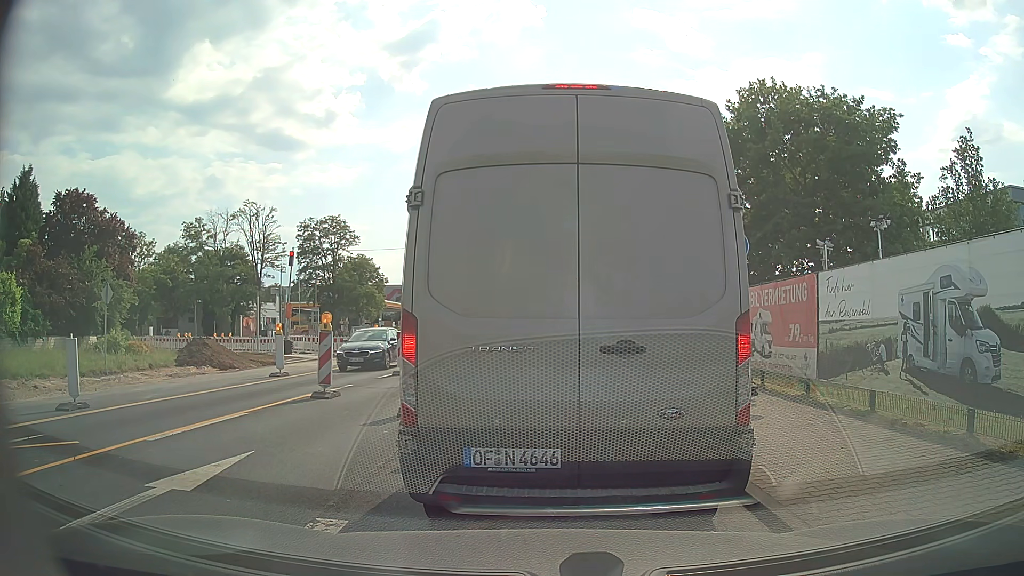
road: secondary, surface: asphalt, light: Day
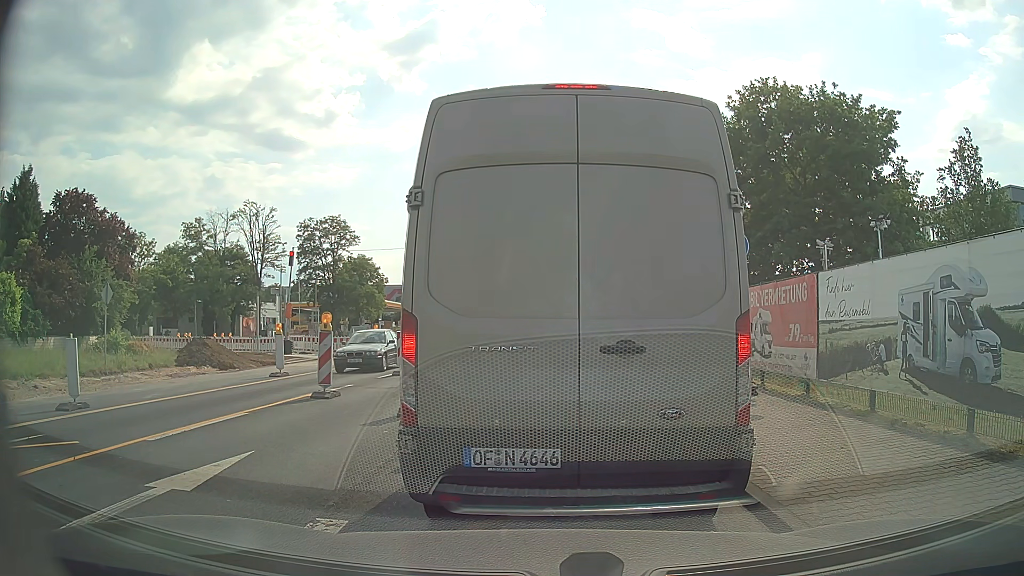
(0.0, 0.0) m; 0°
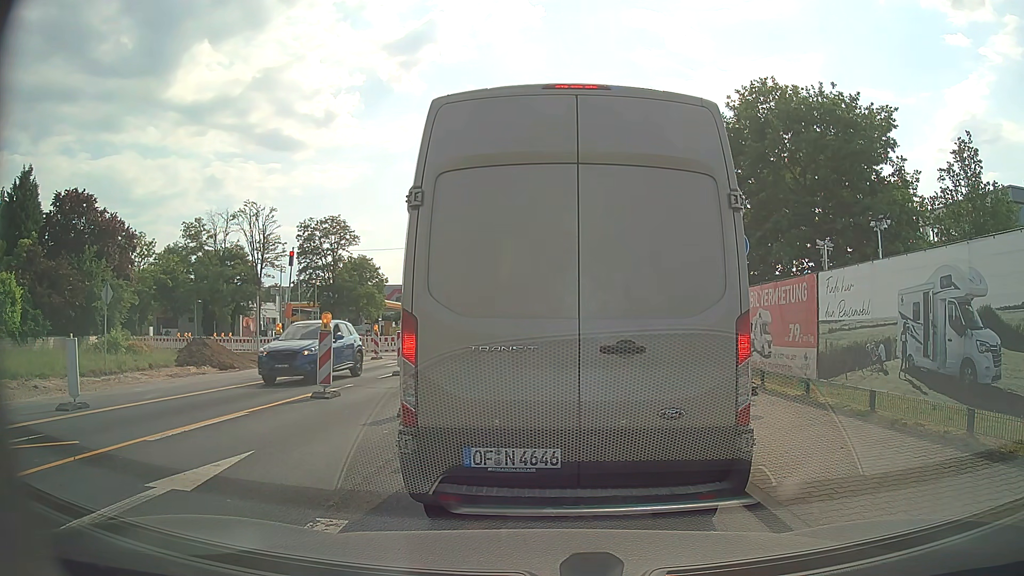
(0.0, 0.0) m; 0°
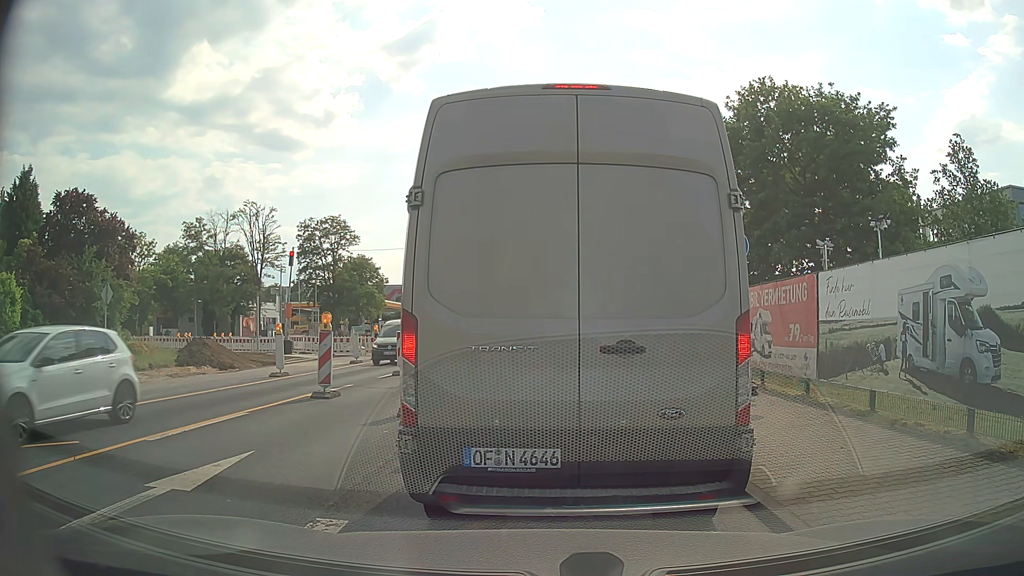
(0.0, 0.0) m; 0°
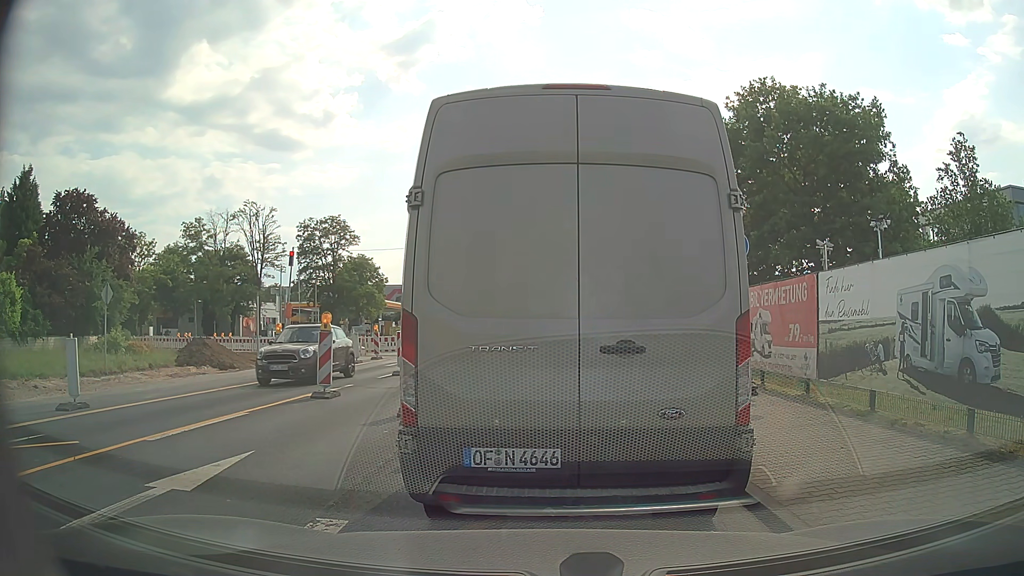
(0.0, 0.0) m; 0°
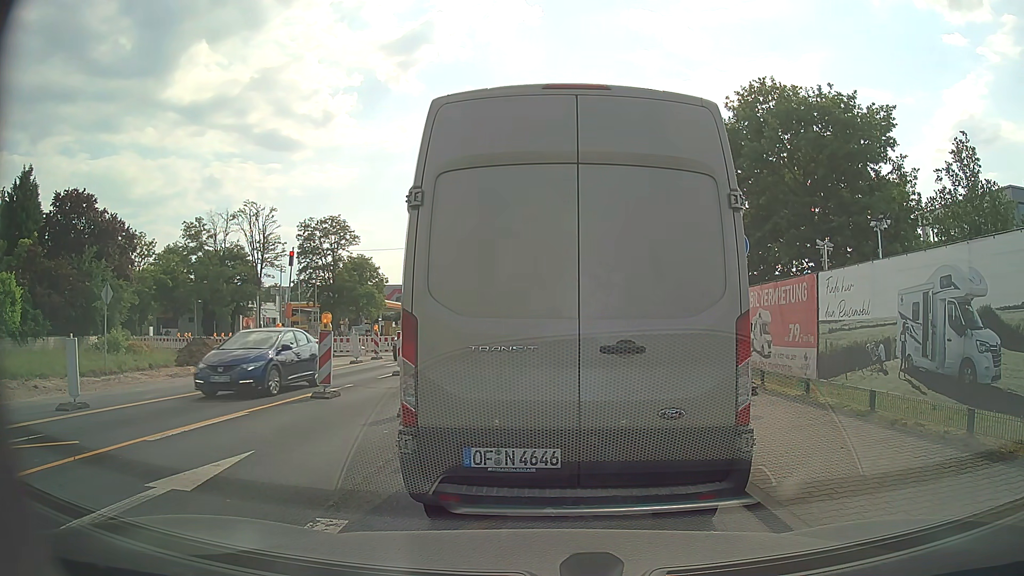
(0.0, 0.0) m; 0°
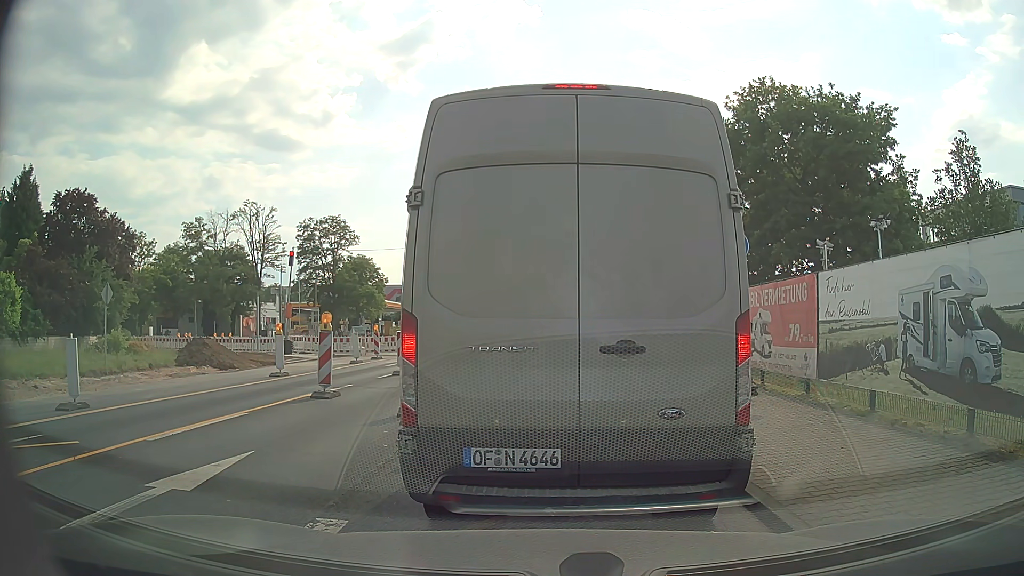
(0.0, 0.0) m; 0°
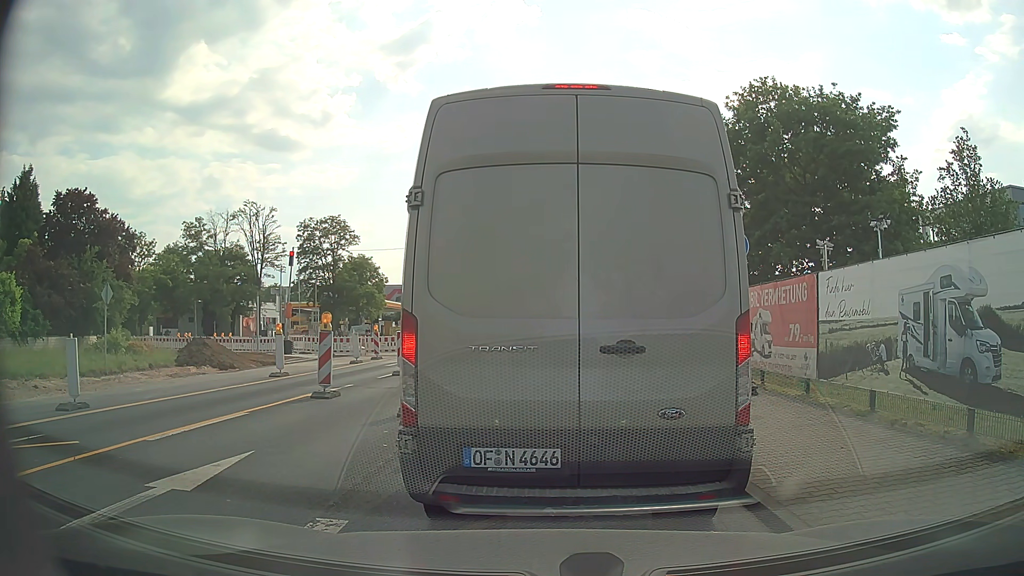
(0.0, 0.0) m; 0°
